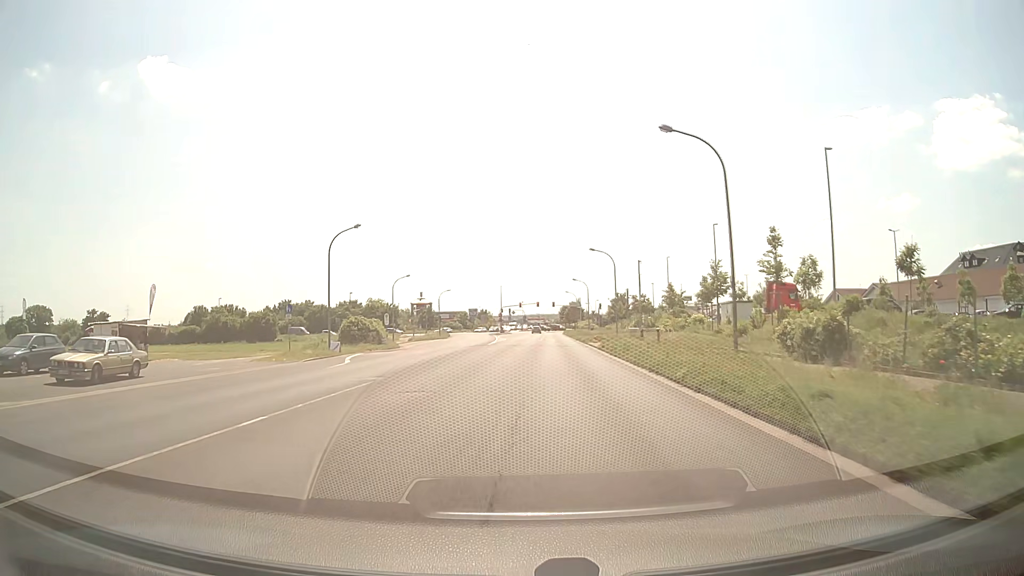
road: tertiary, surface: asphalt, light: Day
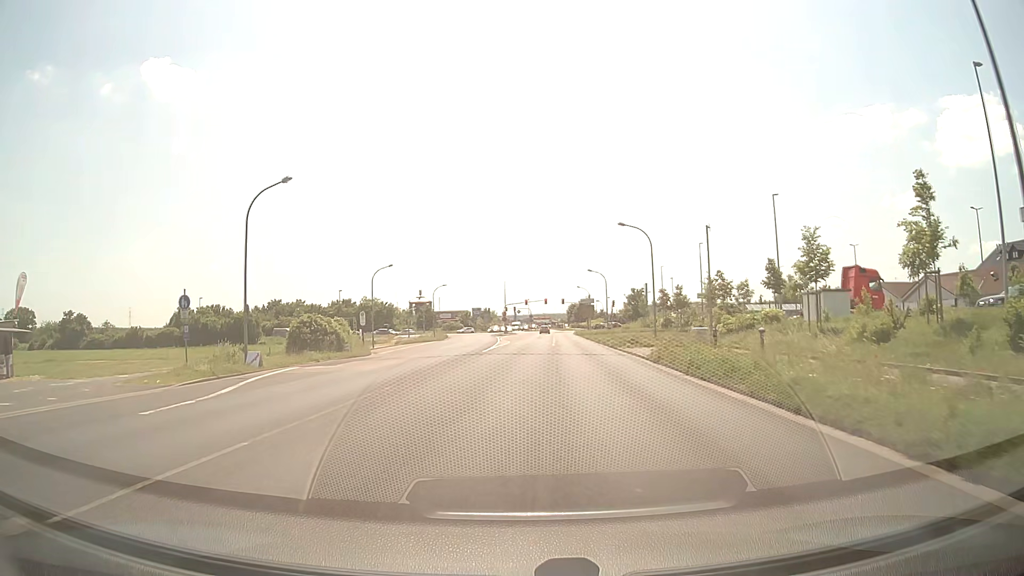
(-0.1, +13.9) m; -1°
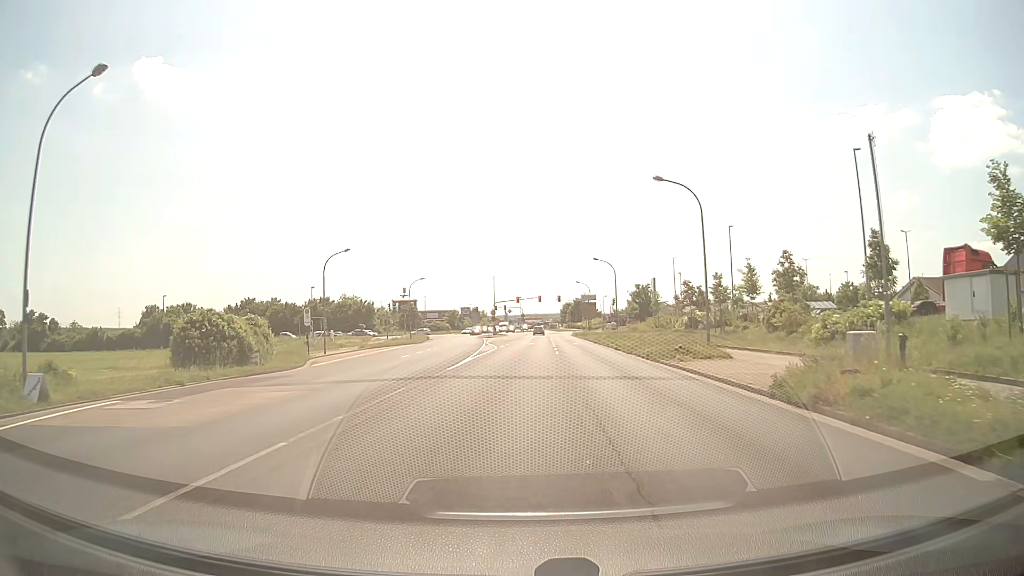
(+0.1, +13.8) m; +1°
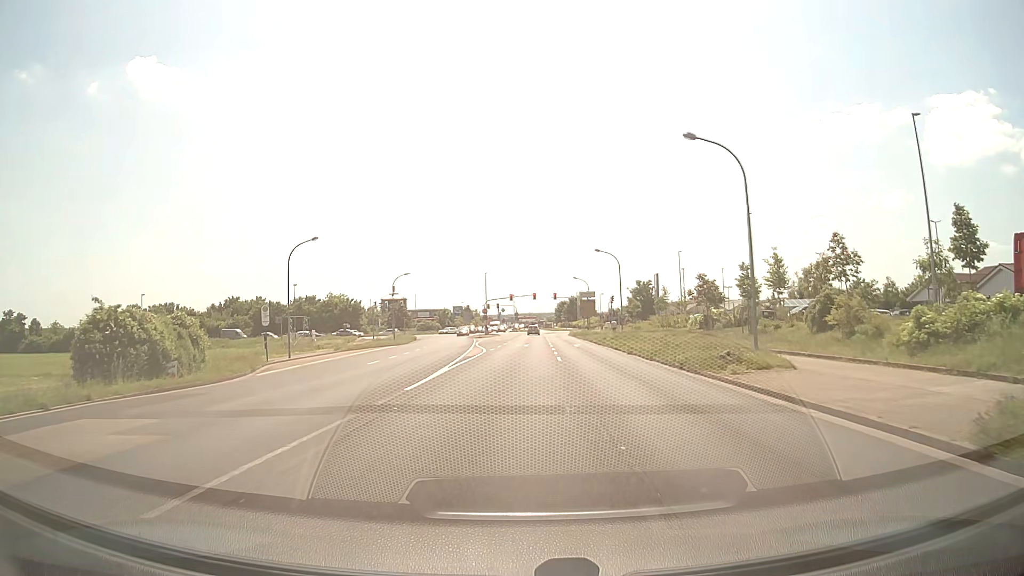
(0.0, +6.8) m; +1°
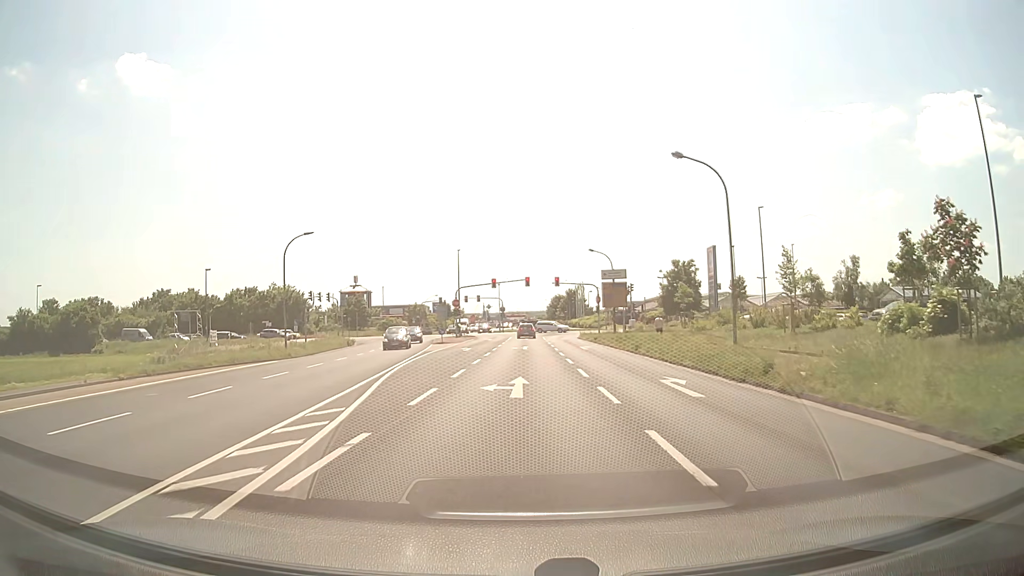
(+0.2, +32.5) m; +1°
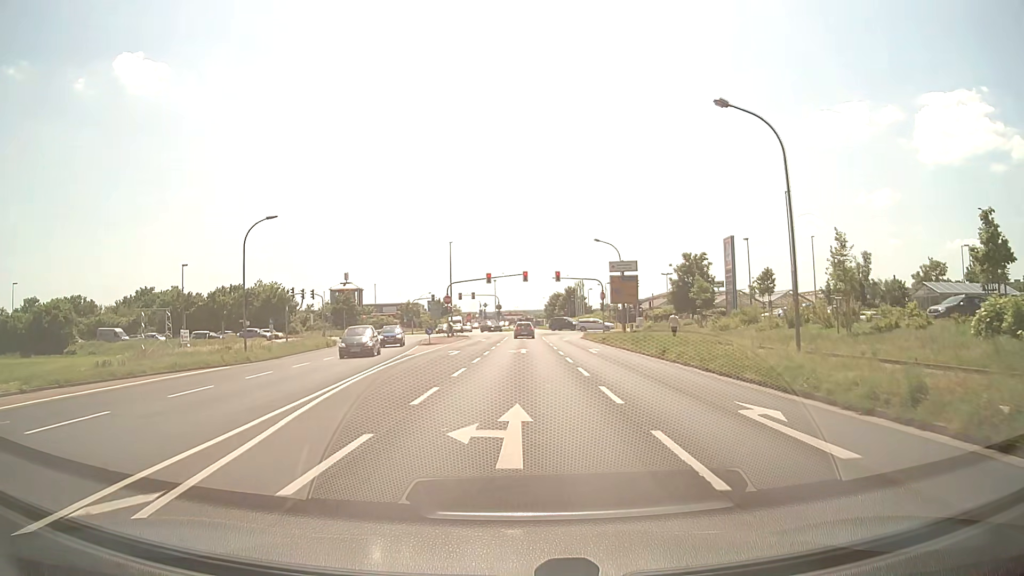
(0.0, +6.2) m; 0°
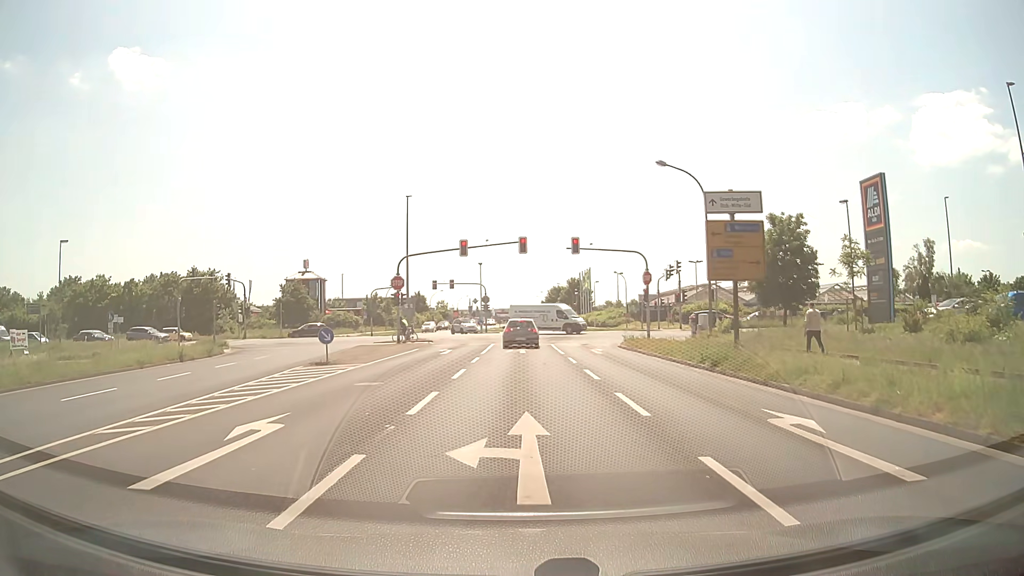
(0.0, +25.3) m; 0°
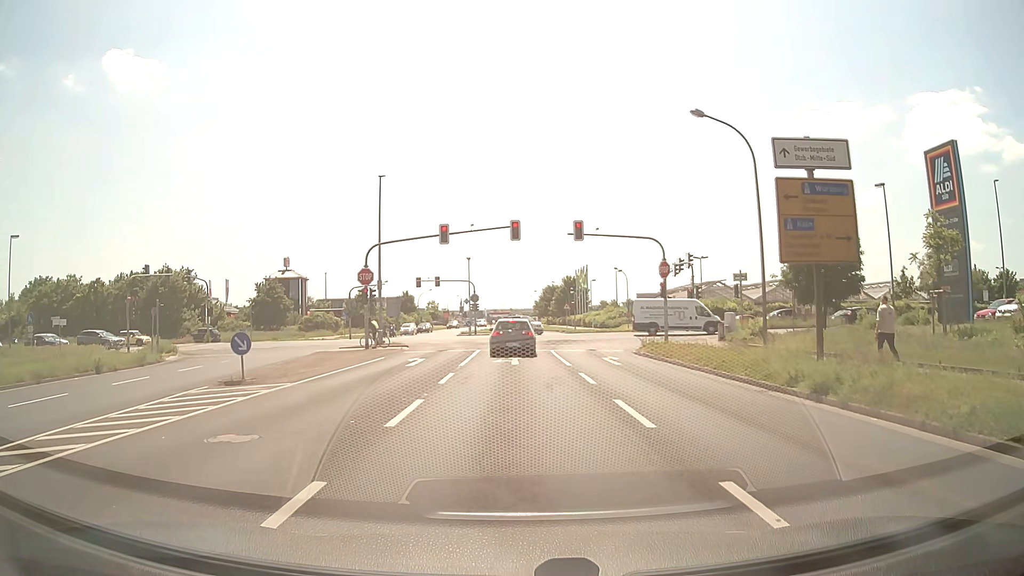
(0.0, +6.9) m; +1°
(0, +10) (0, +20) (0, +30) (0, +40) (0, +50) (+1, +60) (+1, +70) (+1, +80) (0, +90) (-1, +100) m
